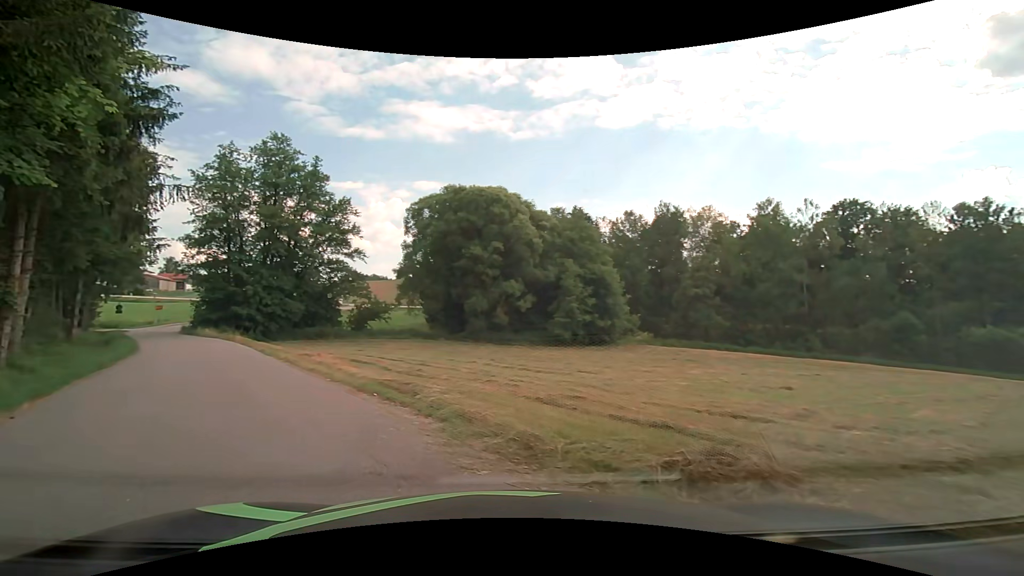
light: Day
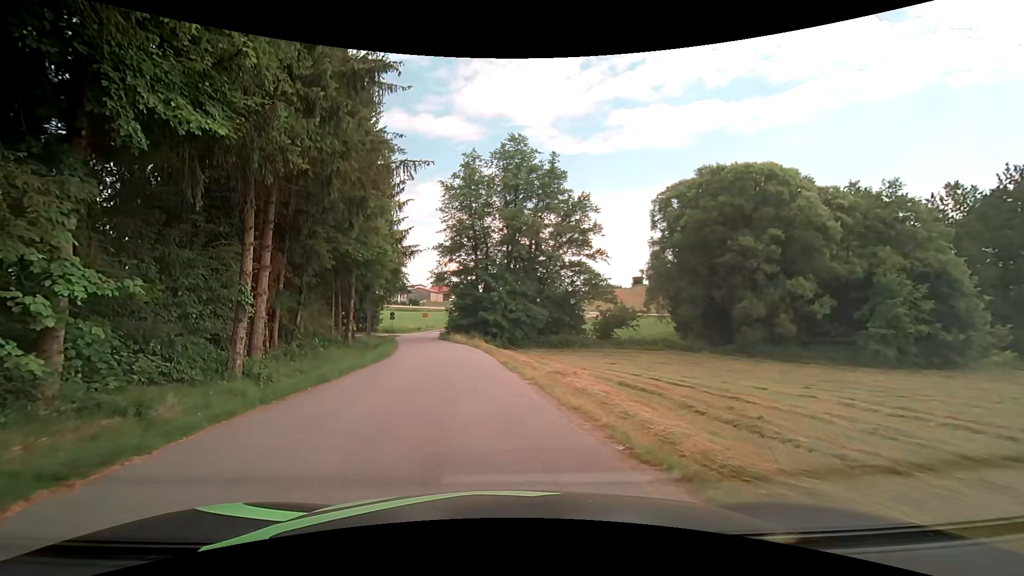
(-2.0, +7.6) m; -24°
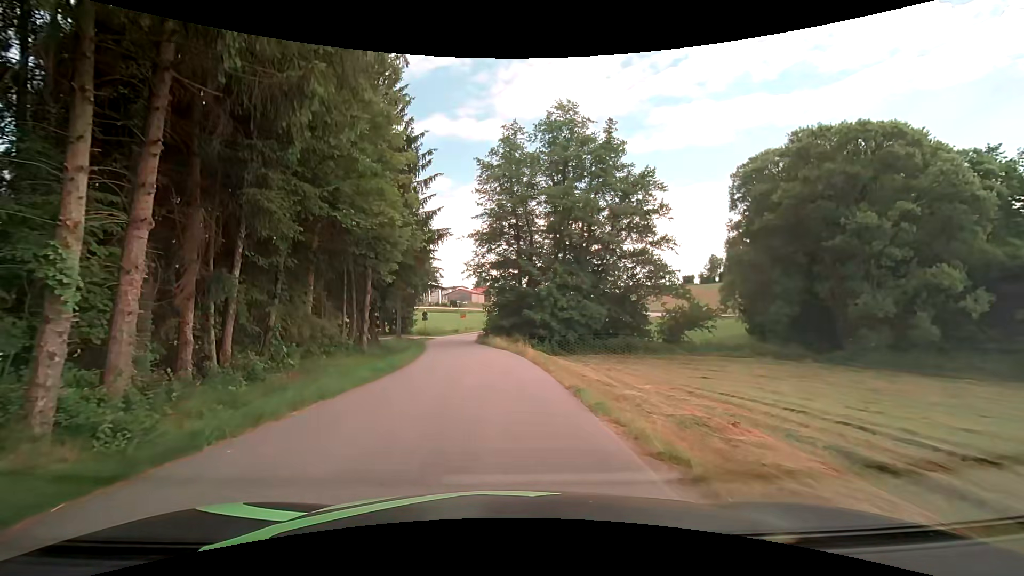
(-0.5, +8.1) m; -5°
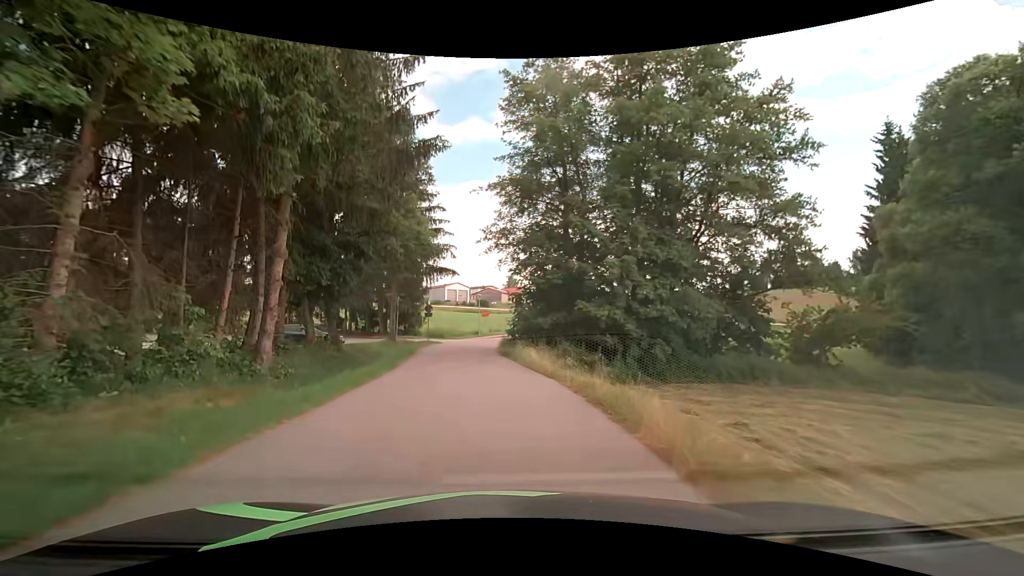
(-0.4, +16.0) m; -4°
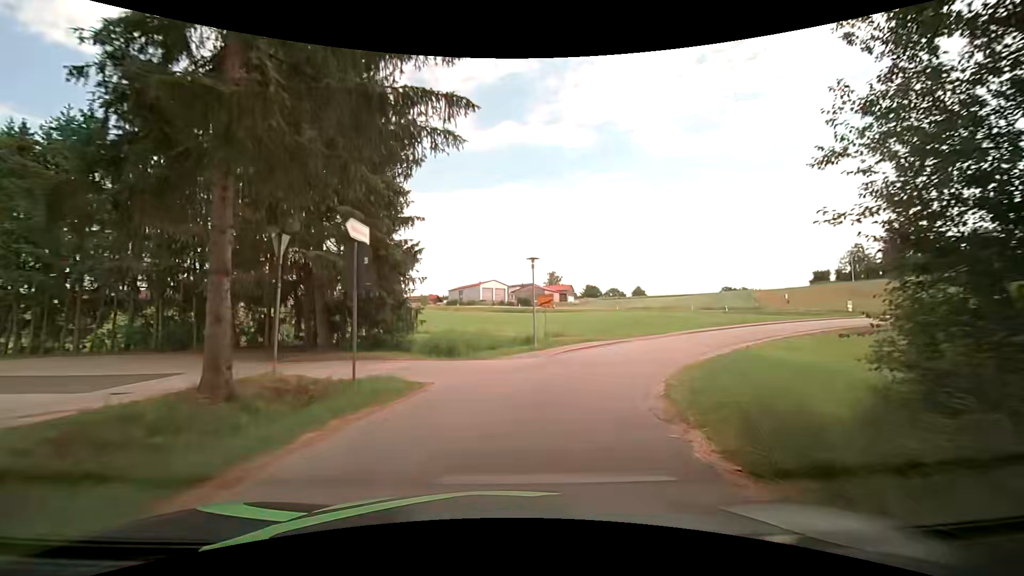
(-2.1, +28.7) m; -5°
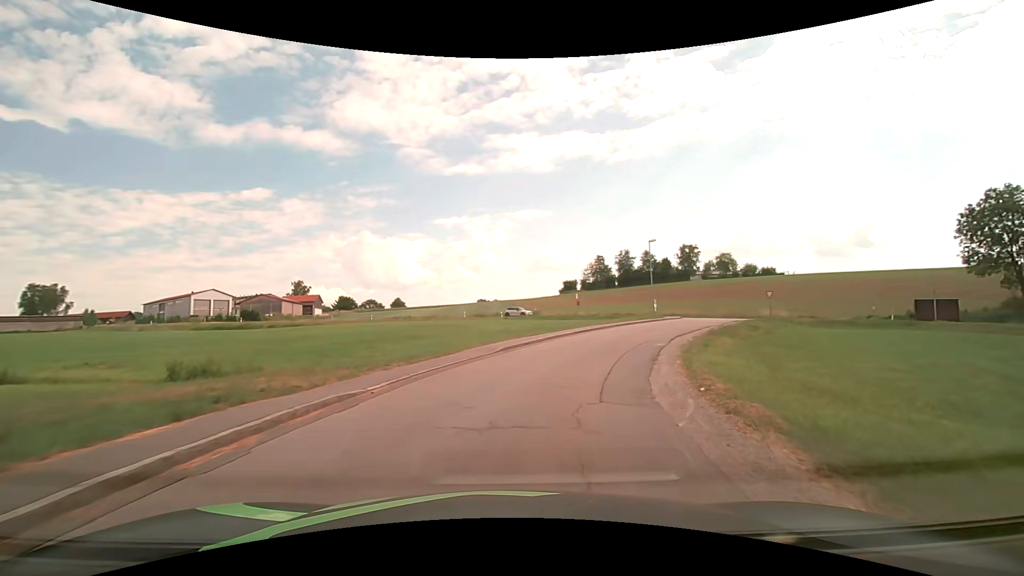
(+5.0, +21.5) m; +27°
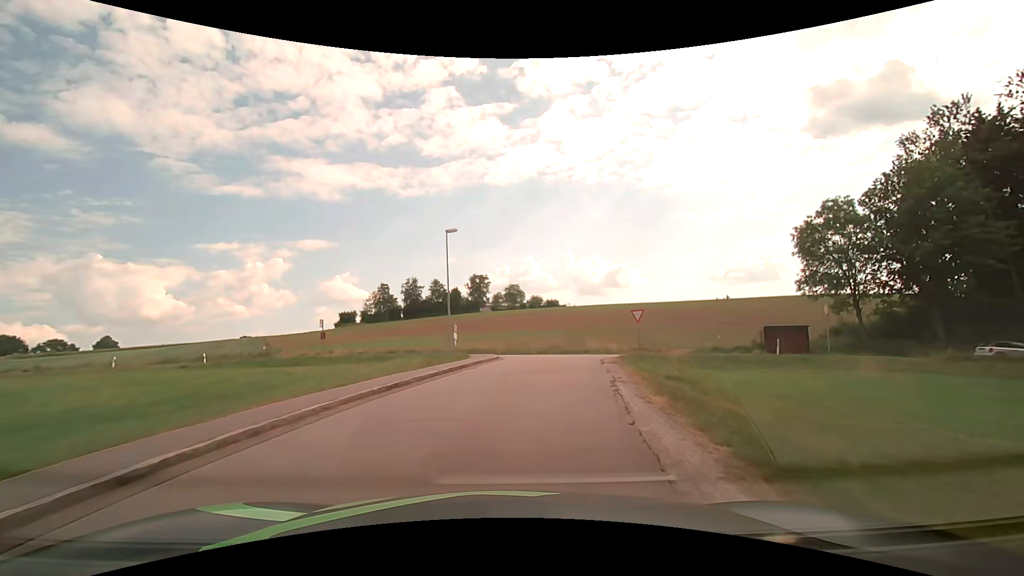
(+5.2, +21.9) m; +24°
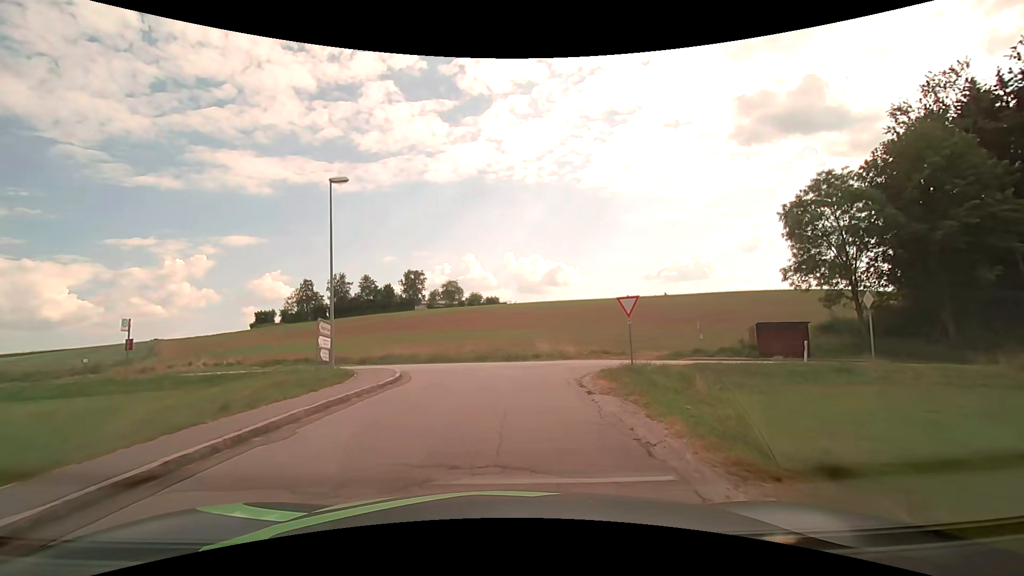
(+0.8, +10.4) m; +7°
(0, +10) (+1, +20) (-4, +28) (-14, +31) (-24, +32) (-33, +32) (-43, +33) (-53, +33) (-63, +34) (-73, +34) m
